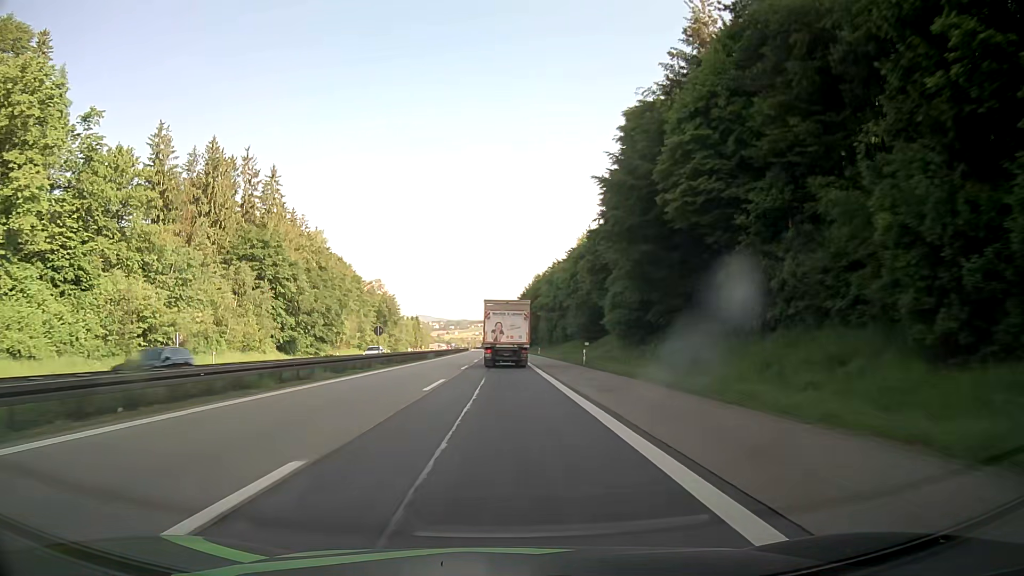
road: motorway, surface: asphalt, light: Day
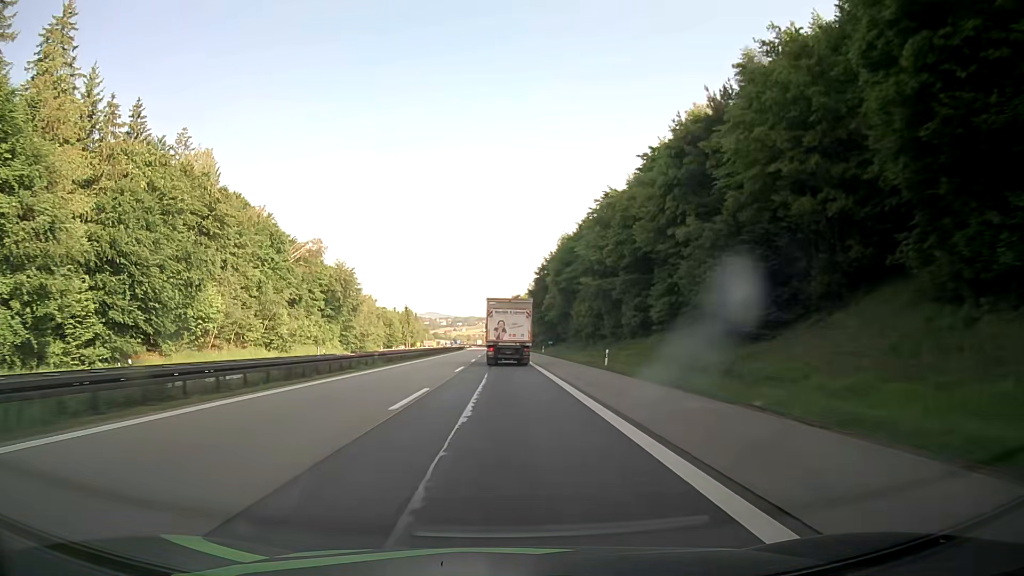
(-0.3, +59.8) m; -1°
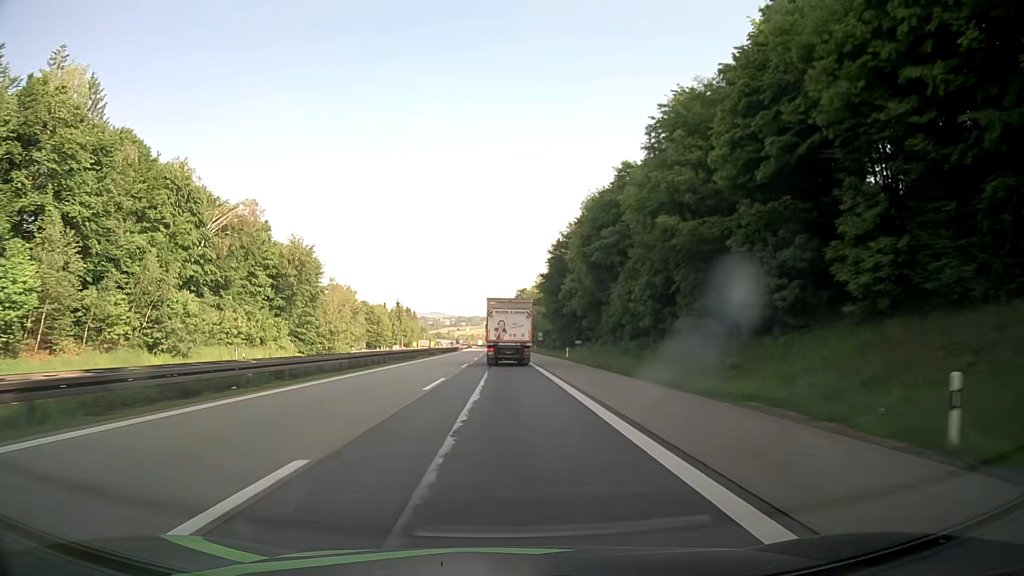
(-0.1, +30.3) m; 0°
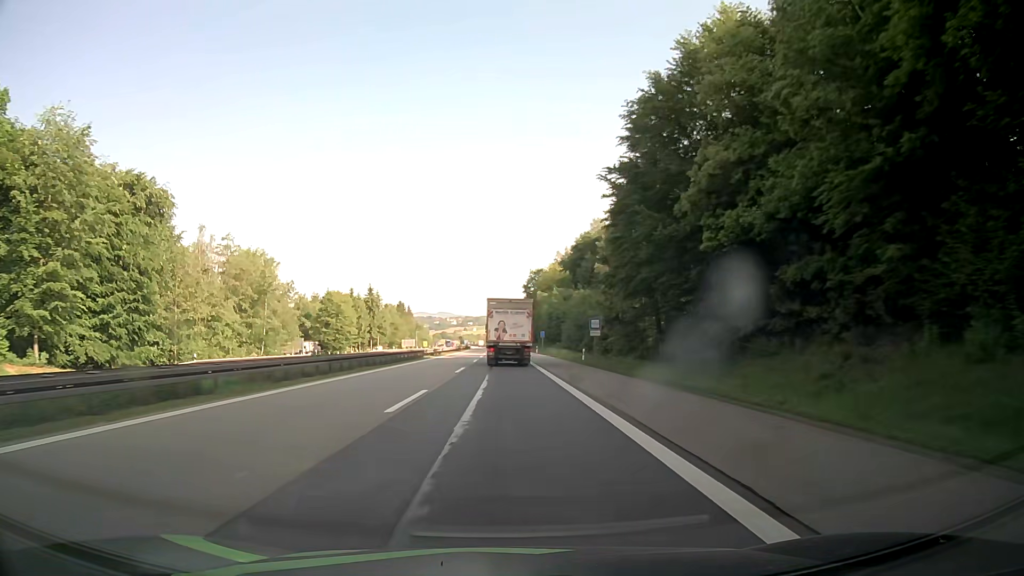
(-0.4, +60.4) m; -1°
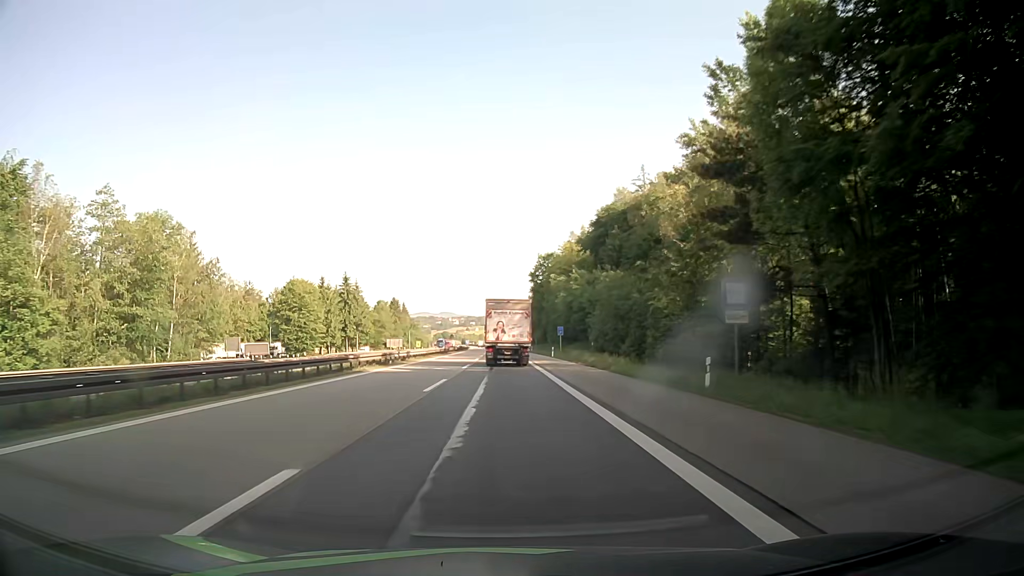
(-0.1, +30.1) m; 0°
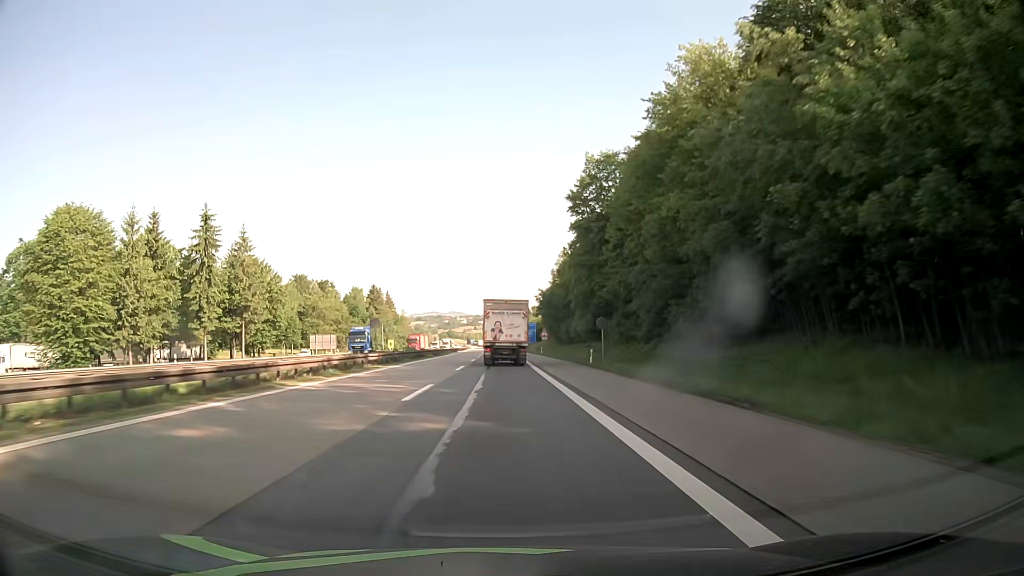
(-0.7, +74.7) m; -1°
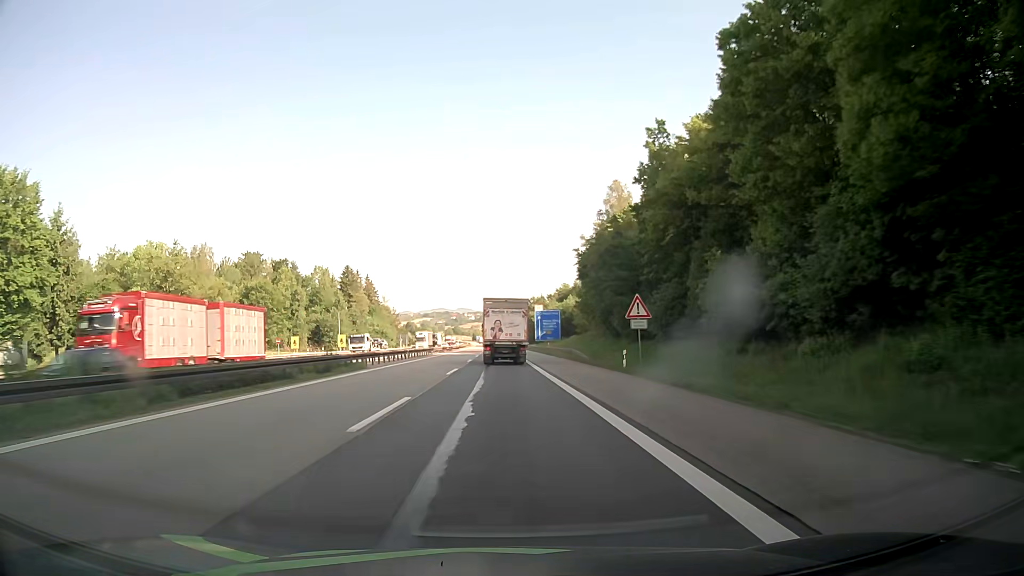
(-0.4, +59.7) m; -1°
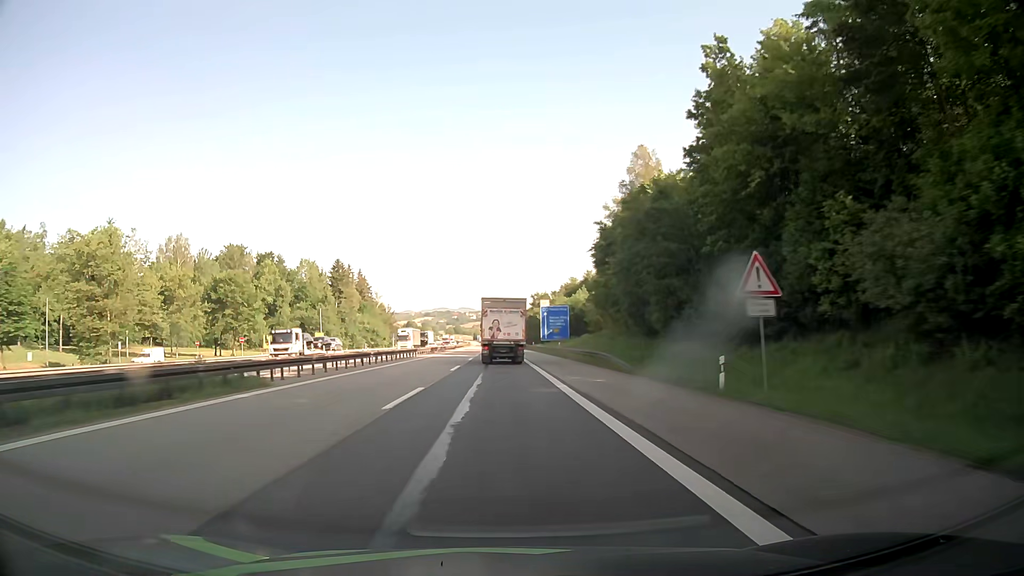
(0.0, +14.8) m; 0°
(0, +10) (0, +20) (0, +30) (0, +40) (0, +50) (0, +60) (0, +70) (0, +80) (-1, +90) (-1, +100) m
